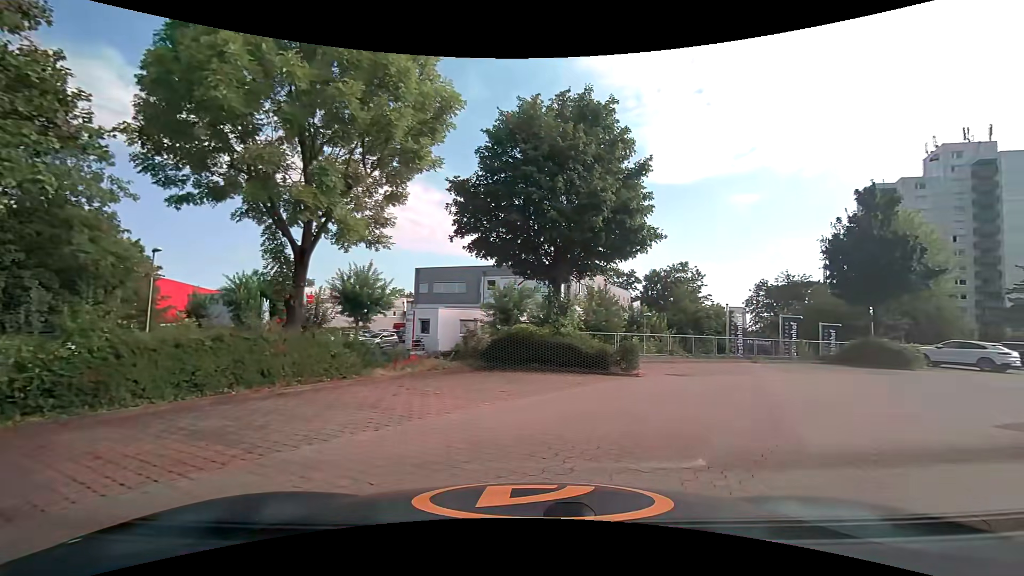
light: Day
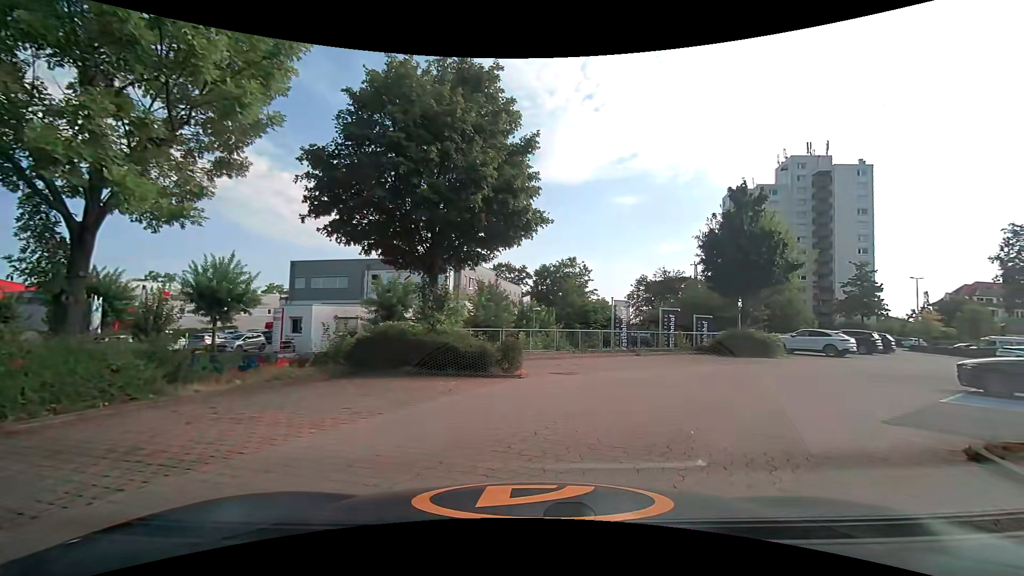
(+0.2, +2.0) m; +11°
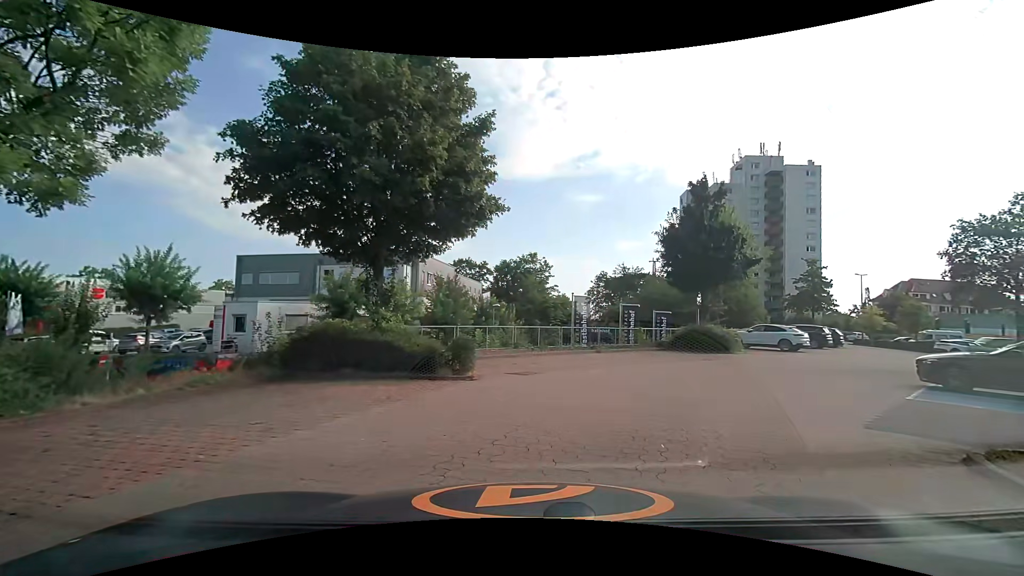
(0.0, +1.1) m; +4°
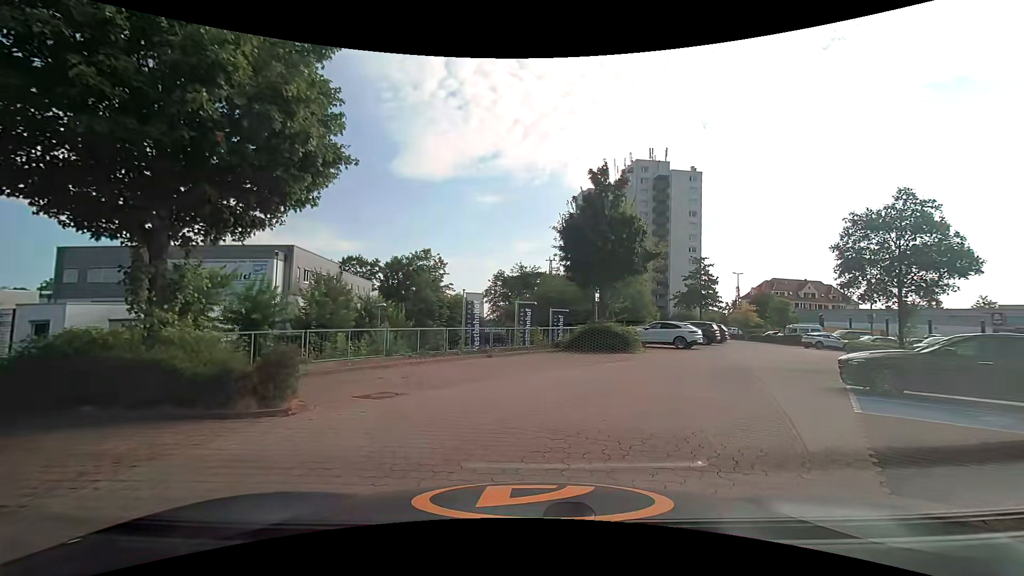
(+0.4, +3.4) m; +10°
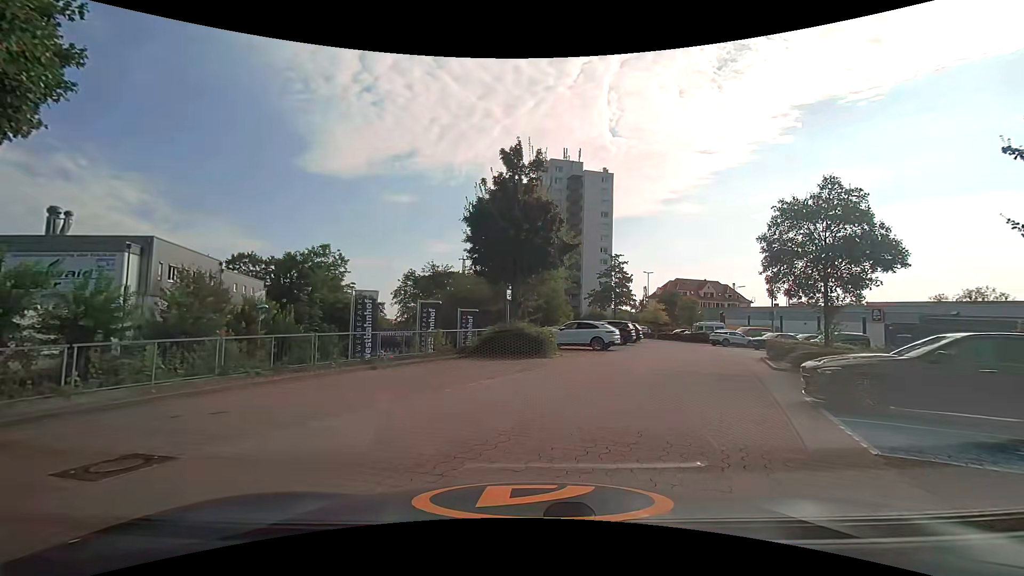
(+0.4, +3.5) m; +12°
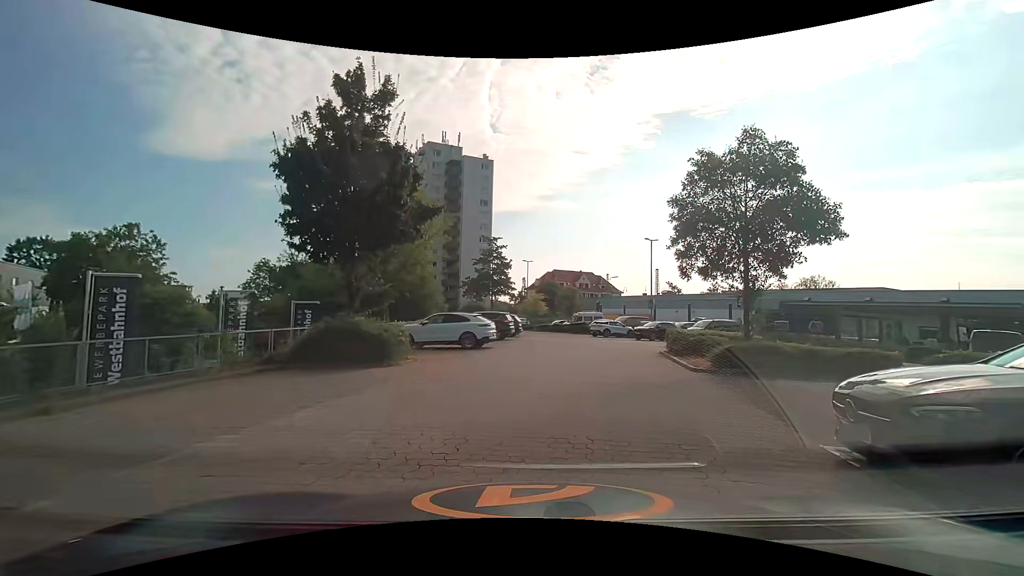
(+0.8, +5.8) m; +15°
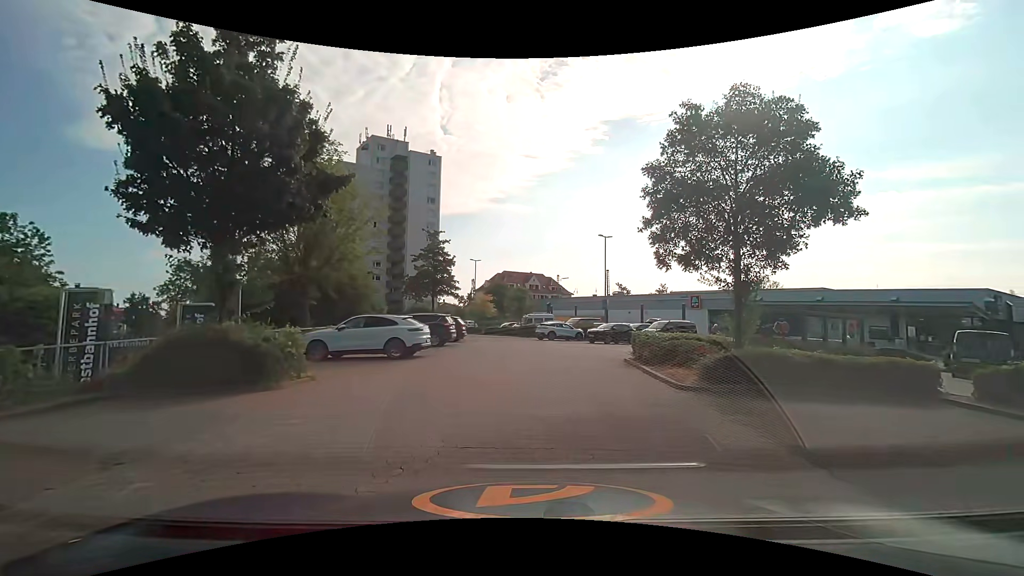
(+0.1, +3.6) m; +4°
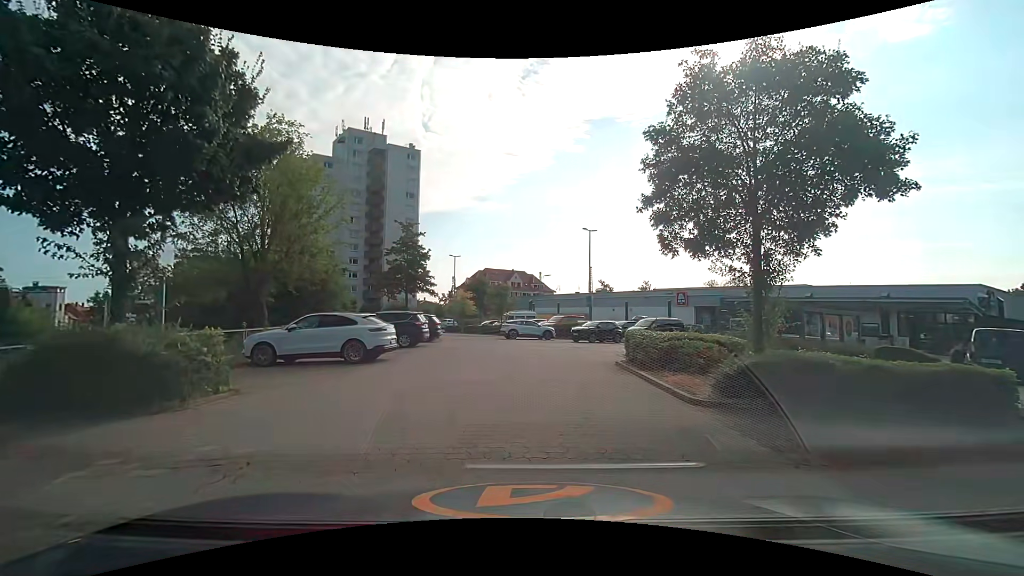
(+0.1, +2.1) m; +2°
